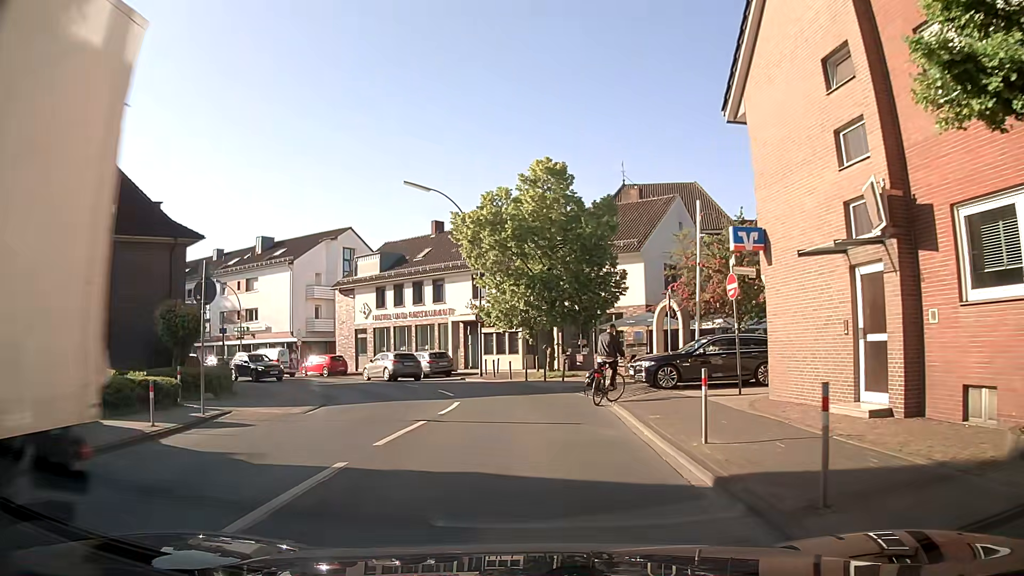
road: secondary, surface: asphalt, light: Day
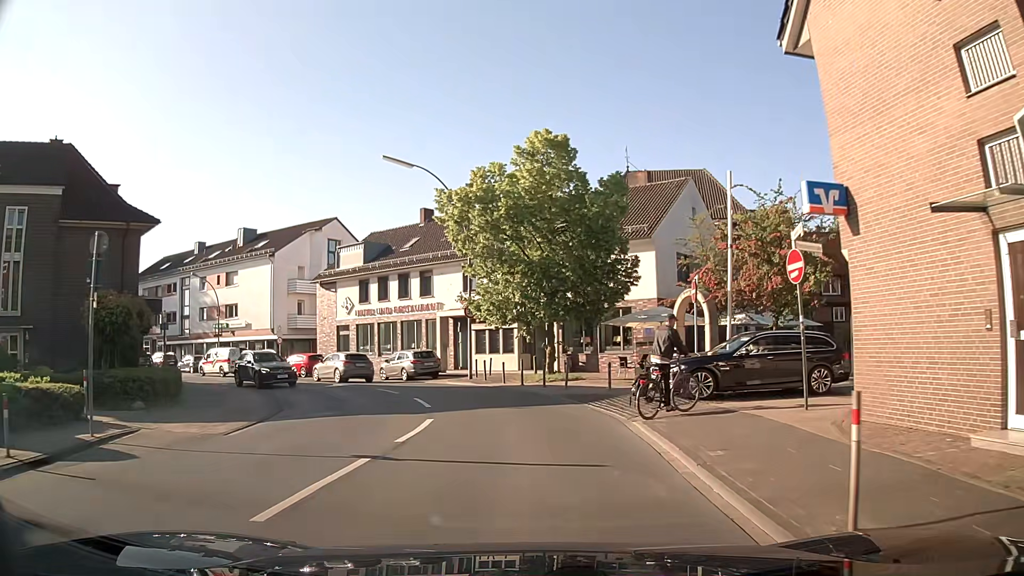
(0.0, +4.1) m; +1°
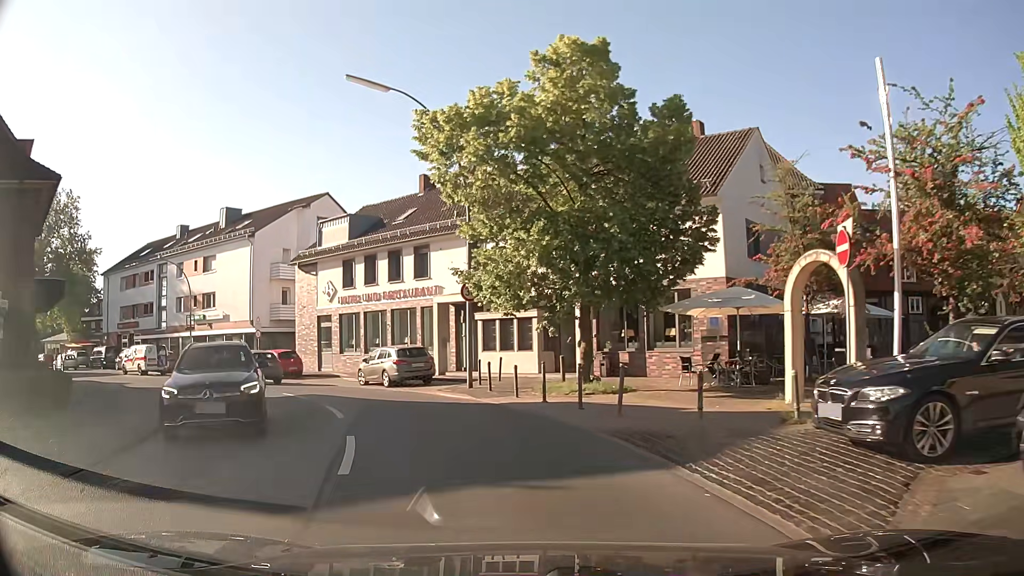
(-0.2, +8.5) m; -2°
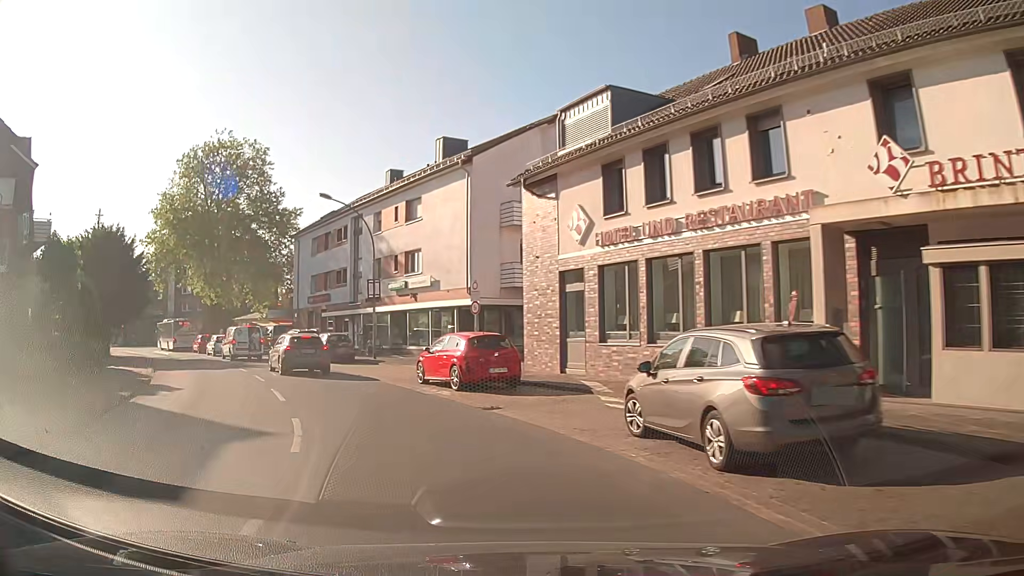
(-3.4, +17.5) m; -23°
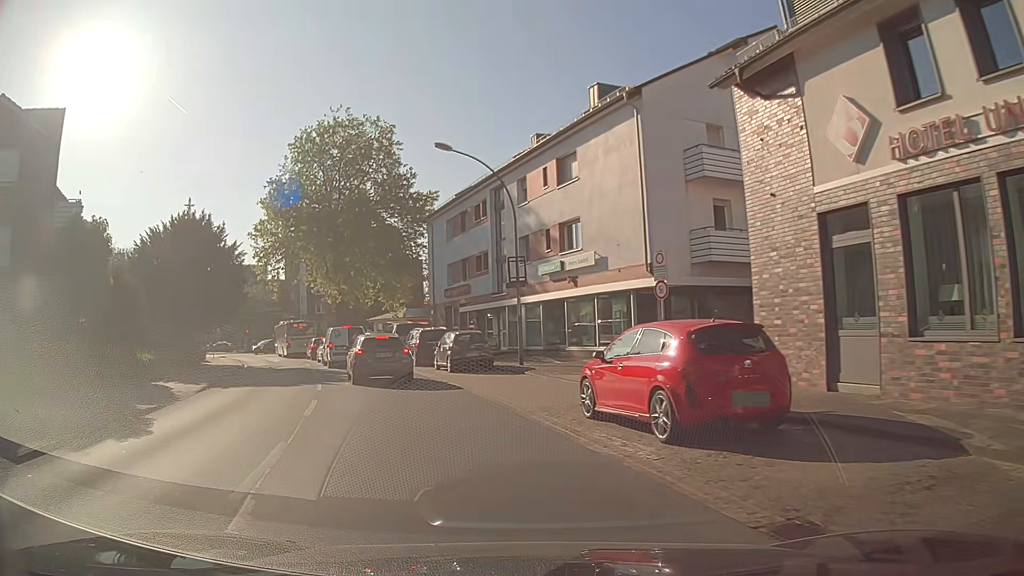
(-1.1, +8.9) m; -15°
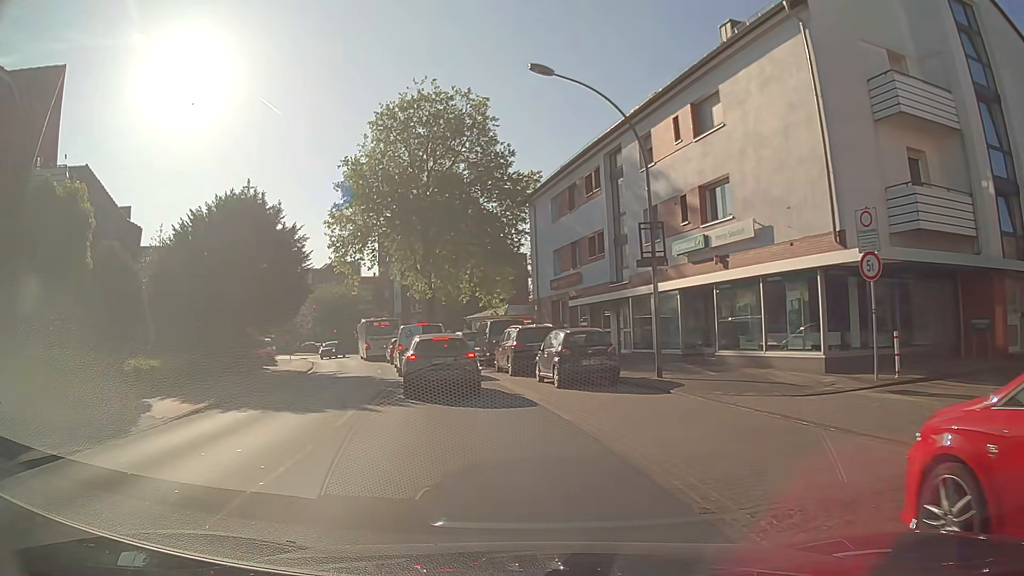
(-0.5, +7.1) m; -9°
